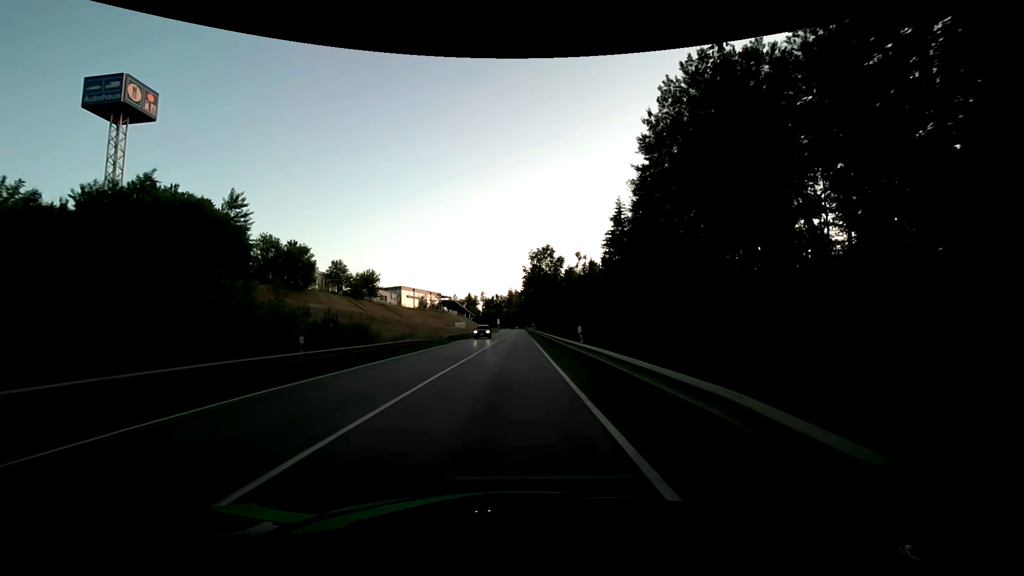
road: secondary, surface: asphalt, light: Day
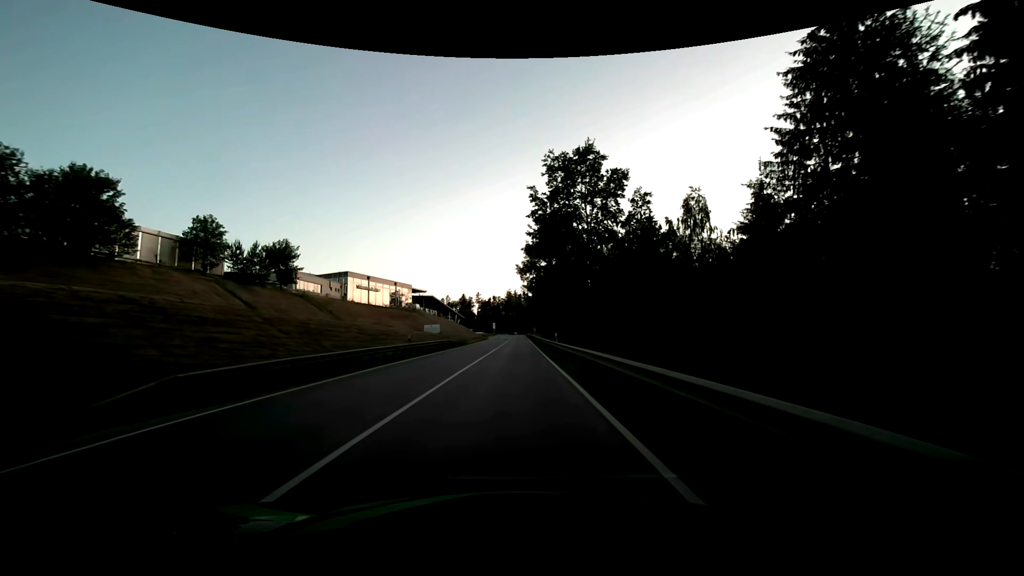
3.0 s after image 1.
(-0.1, +45.5) m; 0°
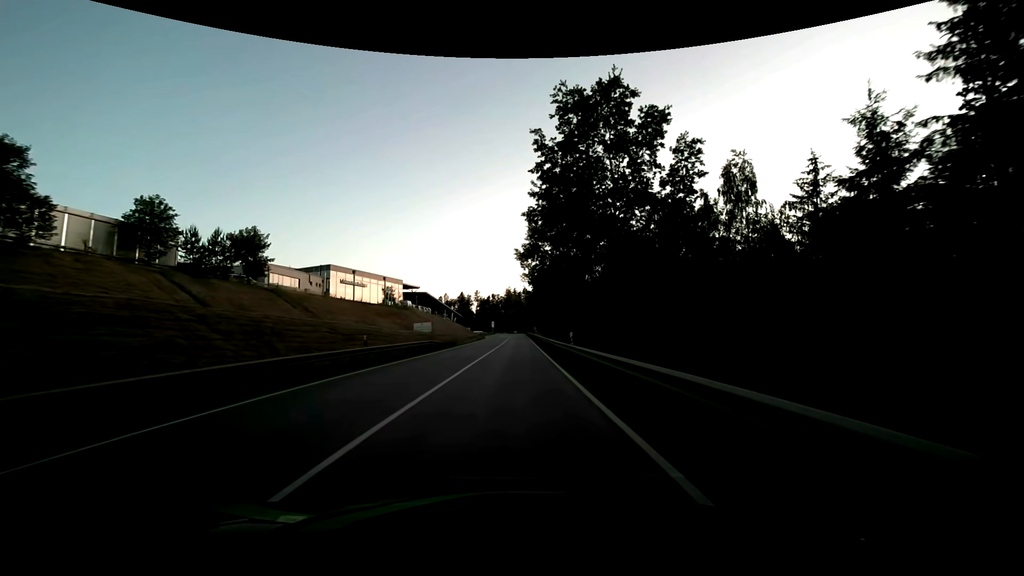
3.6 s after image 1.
(0.0, +9.1) m; 0°
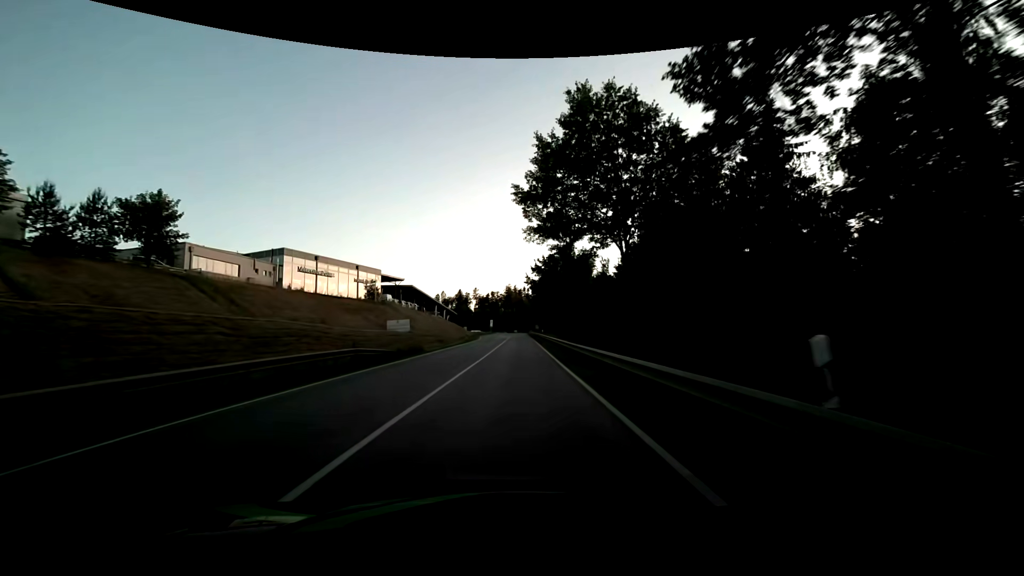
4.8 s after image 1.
(-0.1, +18.3) m; 0°
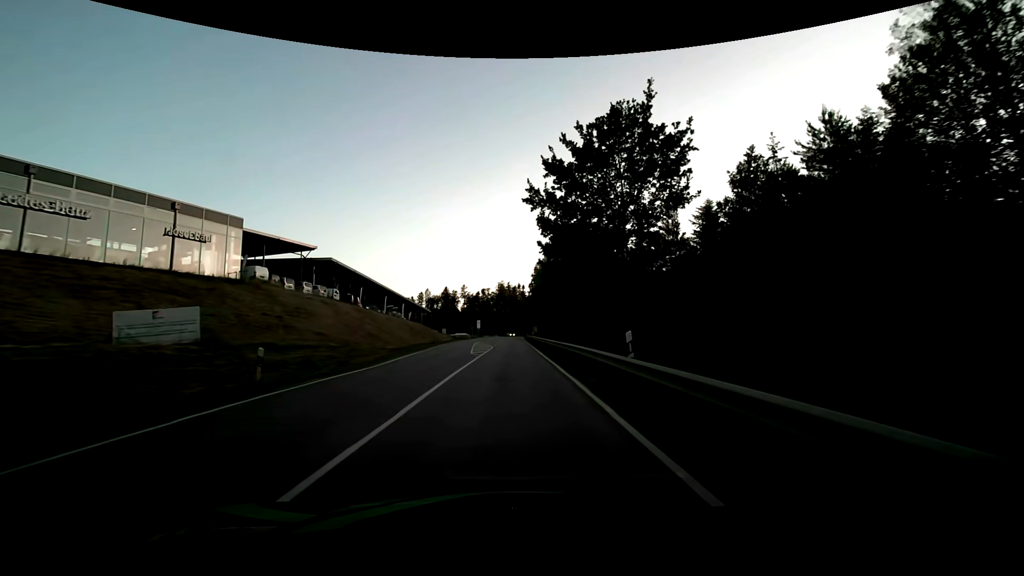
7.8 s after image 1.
(+0.1, +45.7) m; +1°
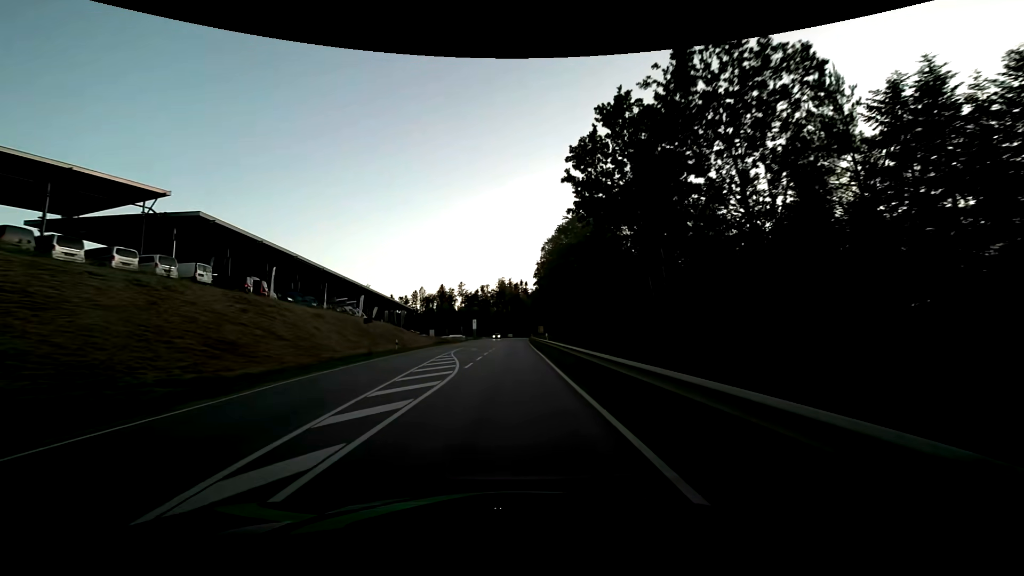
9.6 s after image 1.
(-0.1, +28.2) m; -1°
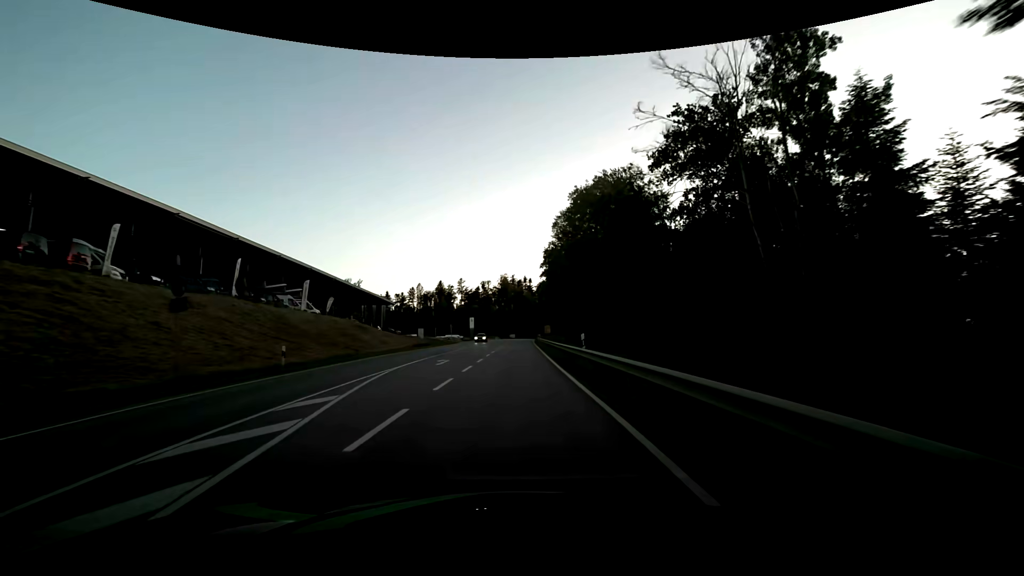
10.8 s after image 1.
(-0.1, +20.3) m; -1°
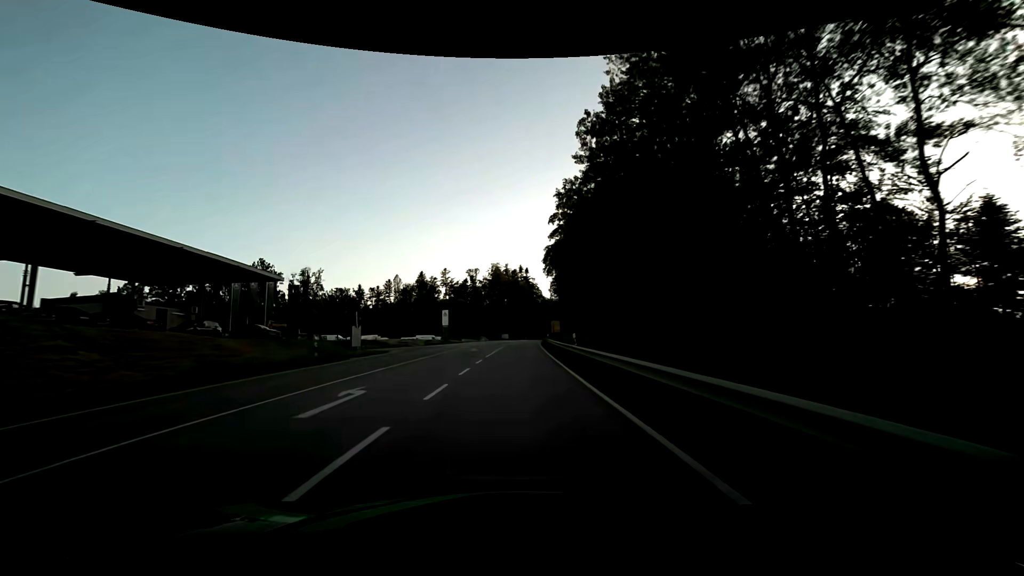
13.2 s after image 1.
(+0.4, +44.5) m; +1°
(0, +10) (0, +20) (0, +30) (+1, +40) (+1, +50) (+1, +60) (+2, +70) (+2, +80) (+3, +90) (+3, +100) m
